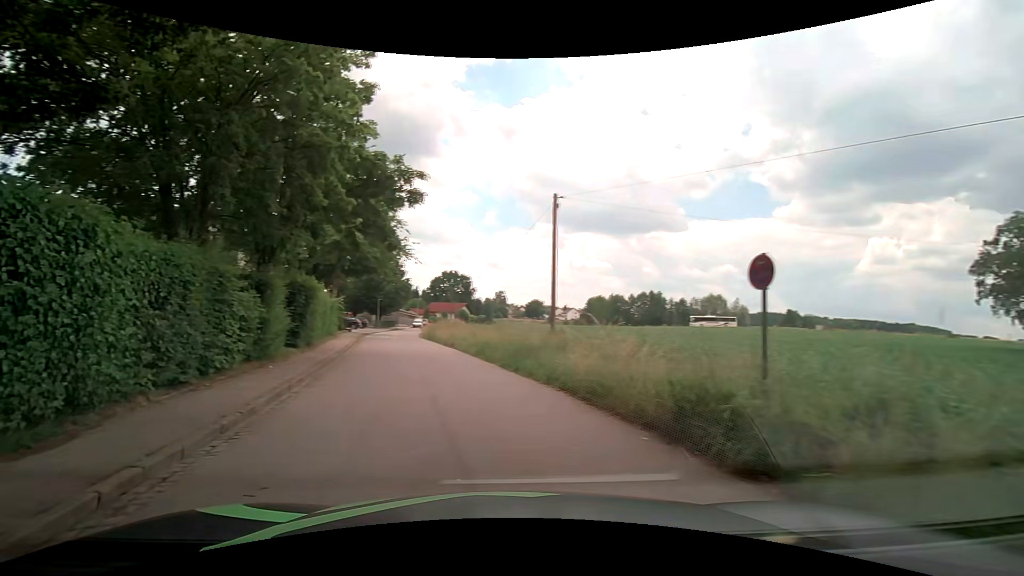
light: Day
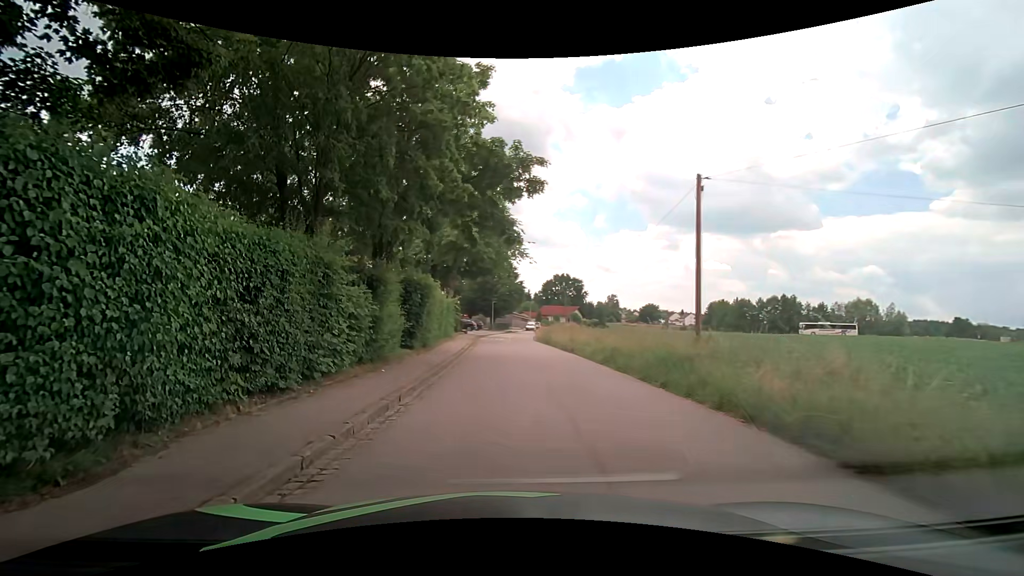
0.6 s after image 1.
(-0.3, +2.4) m; -11°
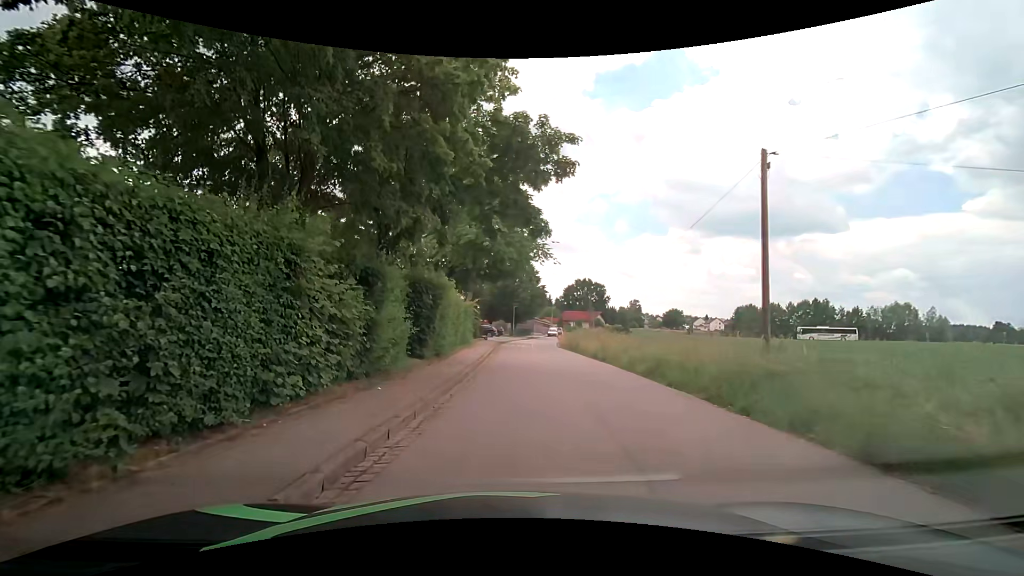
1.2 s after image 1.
(-0.1, +2.7) m; -2°
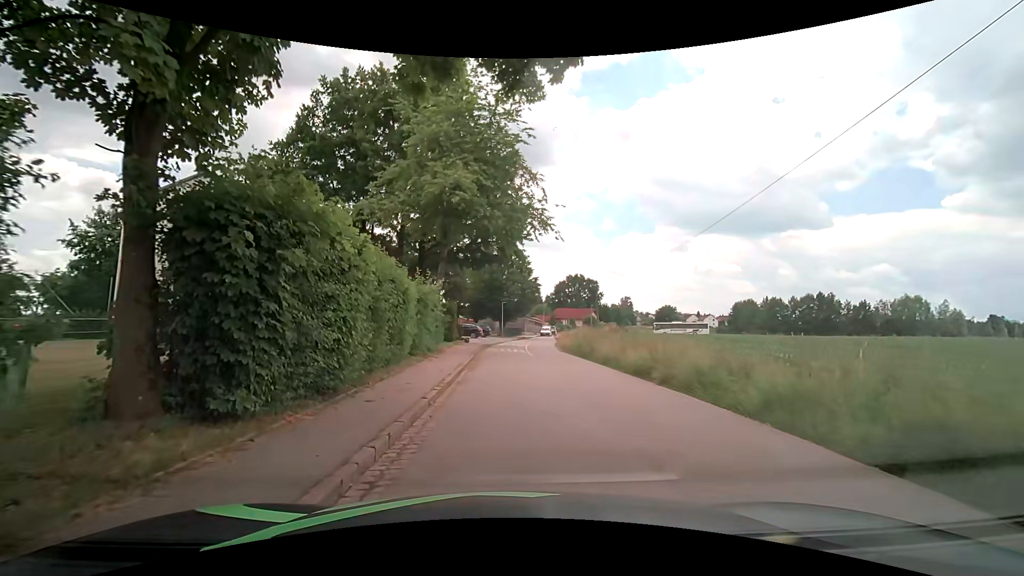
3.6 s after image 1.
(0.0, +10.3) m; -1°
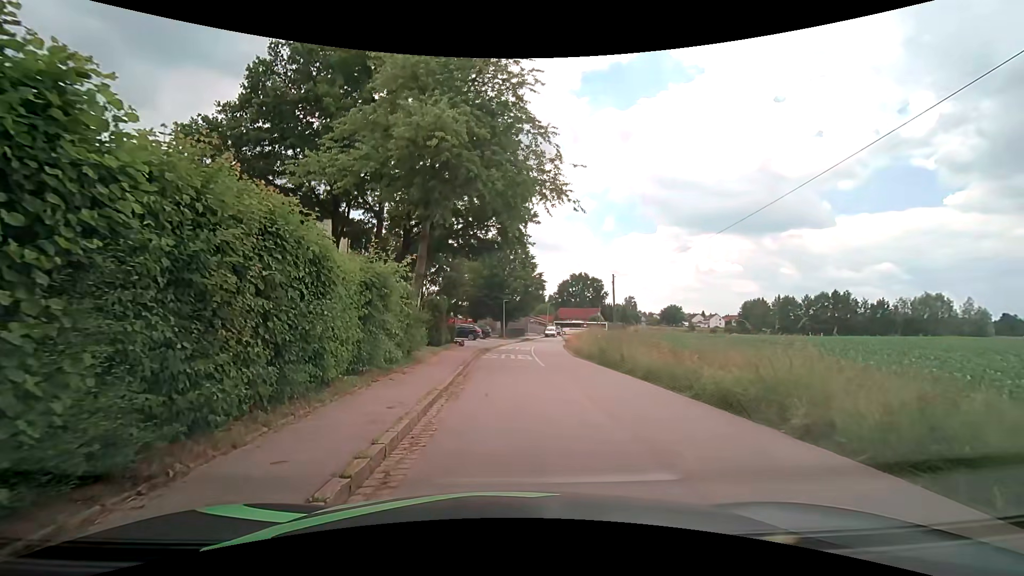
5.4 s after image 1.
(+0.1, +6.0) m; +2°
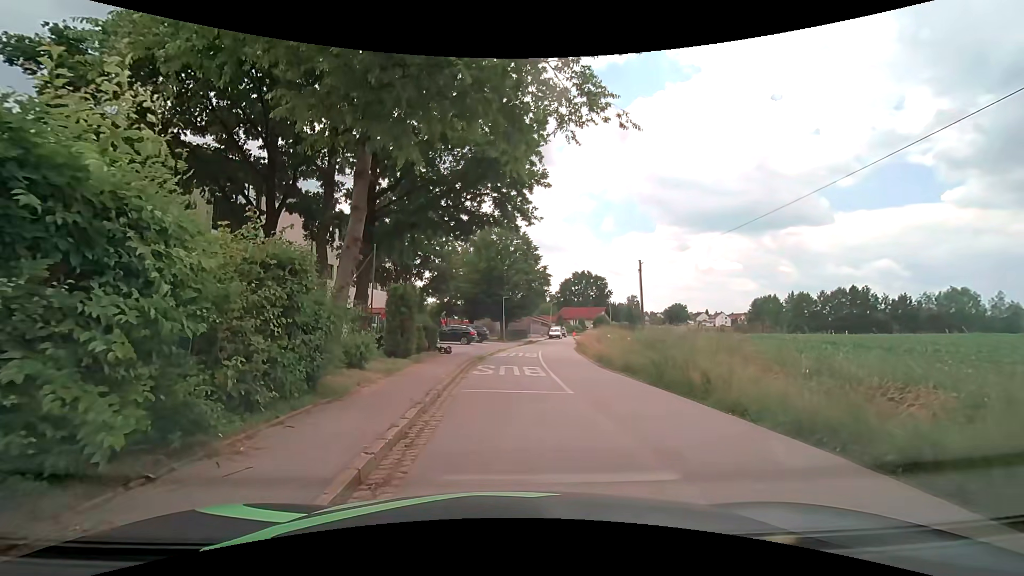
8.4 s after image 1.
(-0.1, +7.8) m; -1°
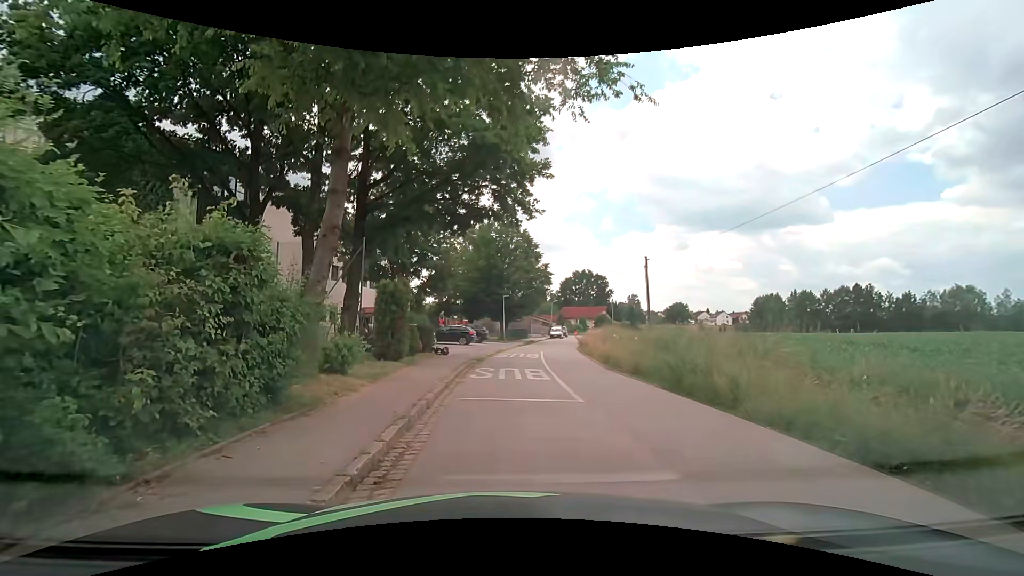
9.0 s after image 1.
(0.0, +1.3) m; +1°
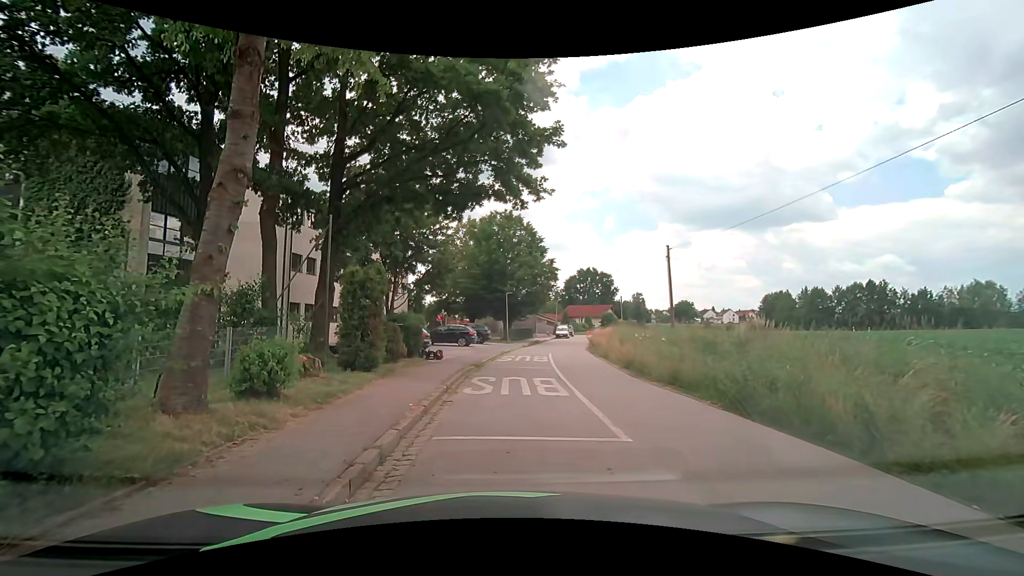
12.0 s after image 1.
(0.0, +3.3) m; -1°
